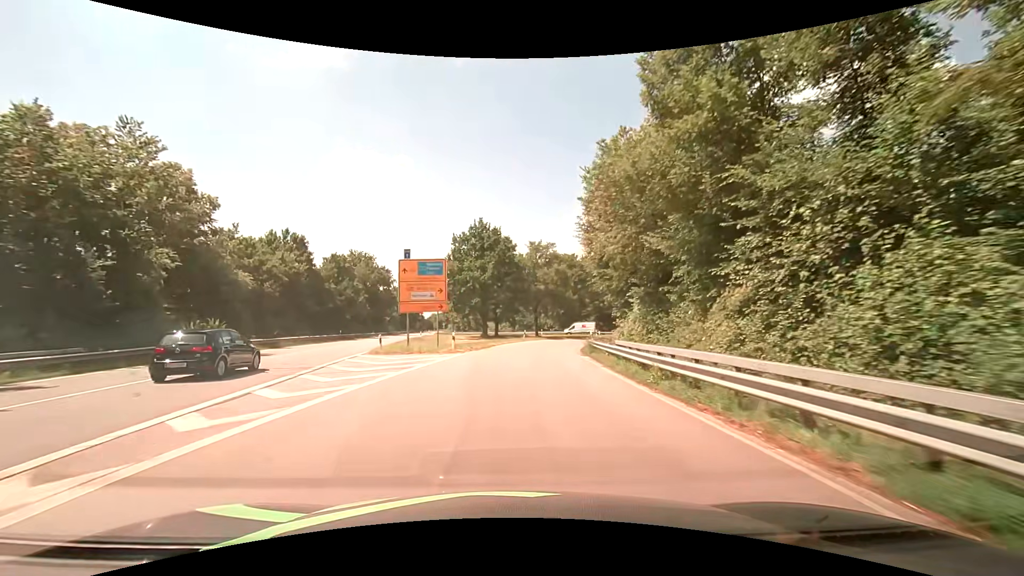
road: primary_link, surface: asphalt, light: Day
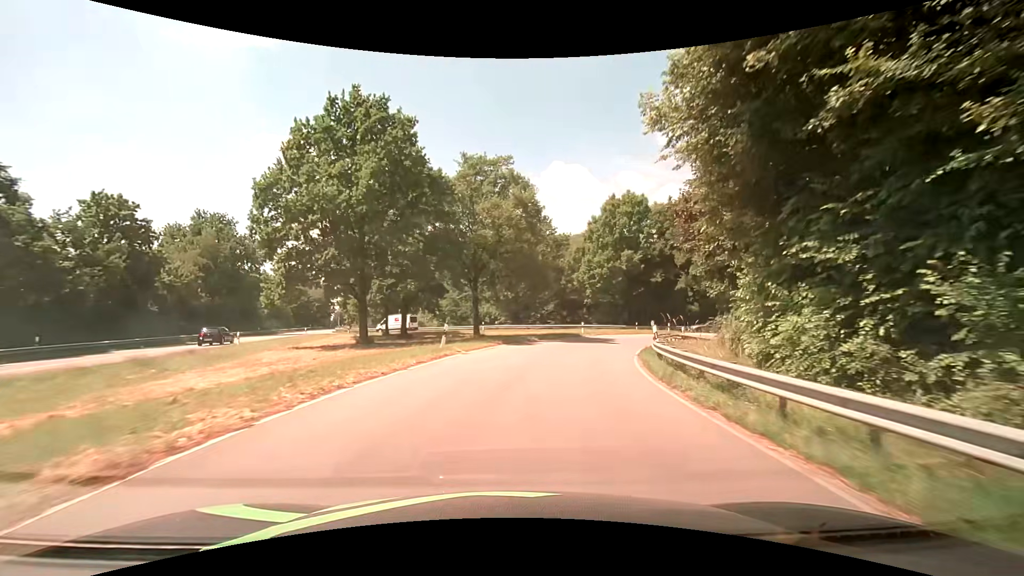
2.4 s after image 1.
(+1.6, +32.6) m; +7°
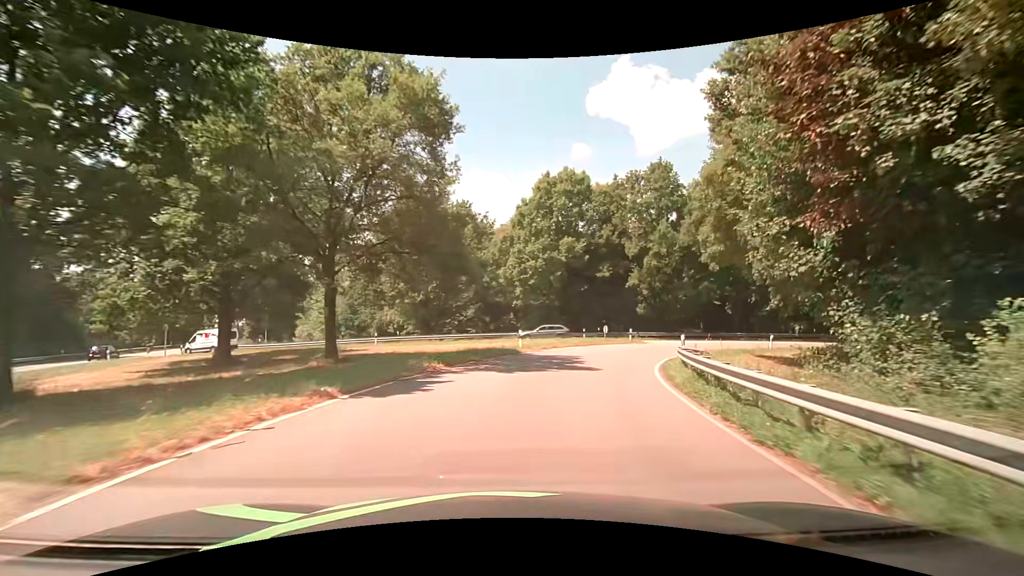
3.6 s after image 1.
(+1.0, +15.0) m; +9°
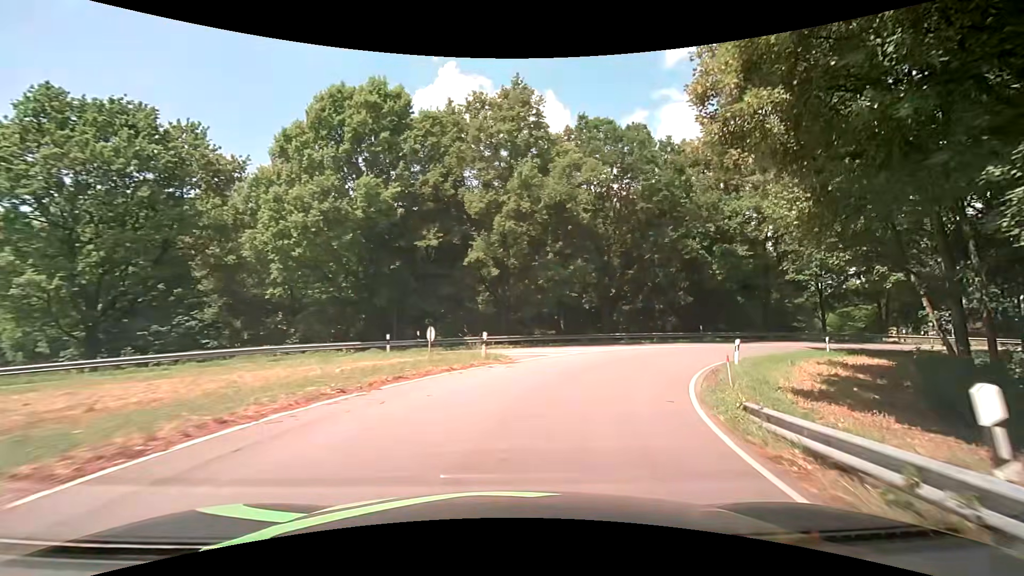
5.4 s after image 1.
(+3.2, +20.3) m; +19°
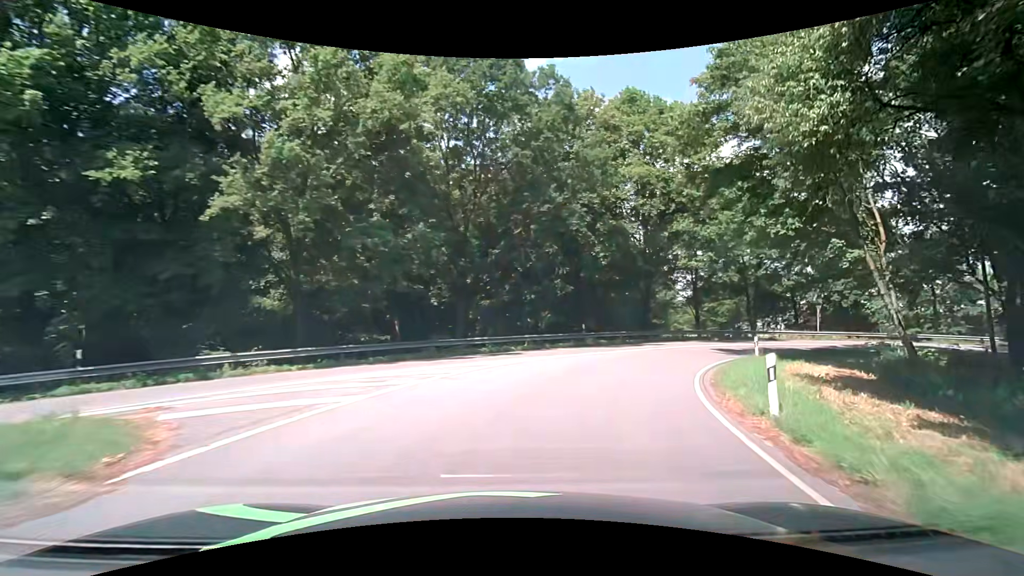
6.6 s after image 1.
(+1.9, +12.5) m; +17°
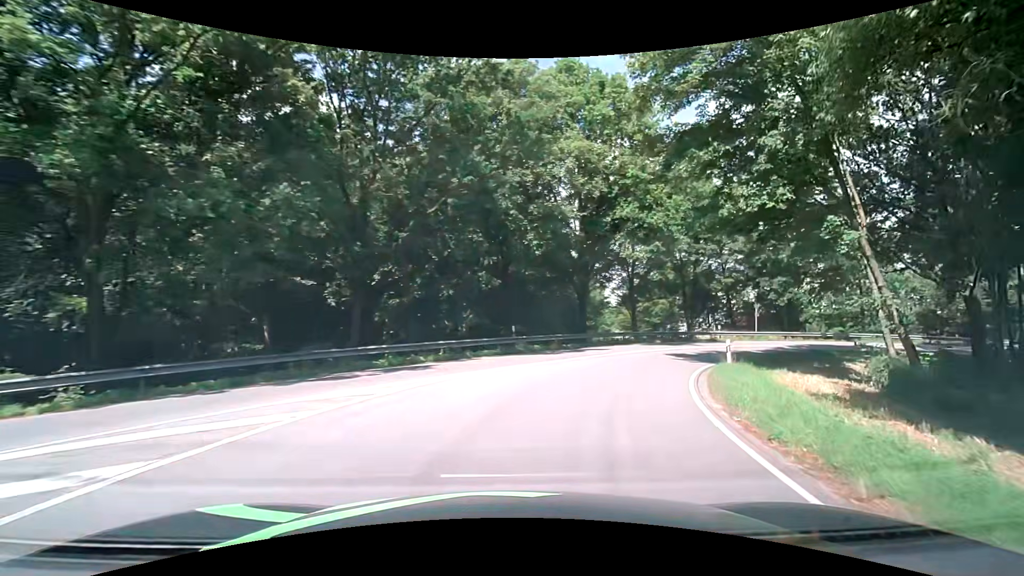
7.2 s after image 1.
(+0.5, +6.1) m; +8°
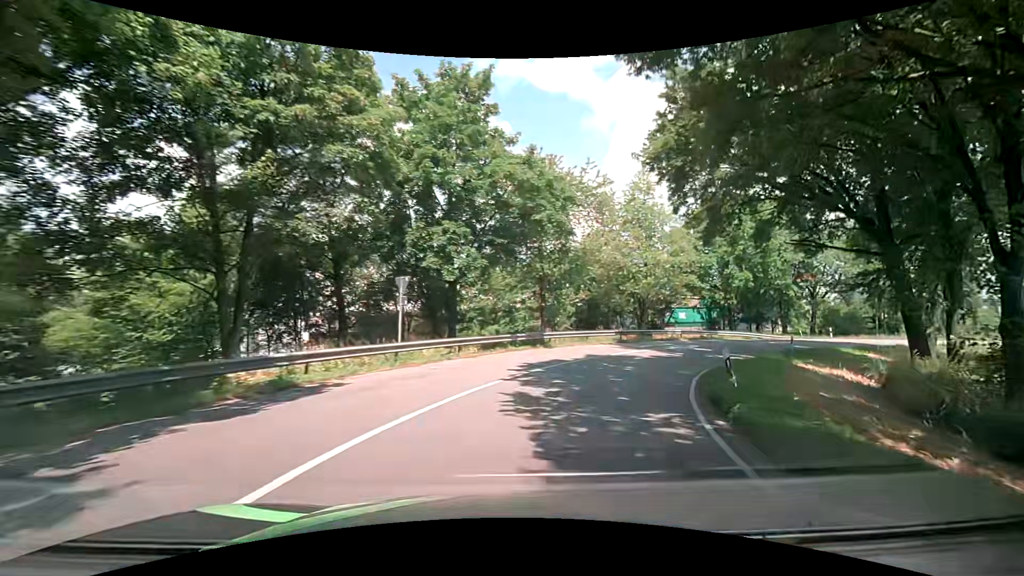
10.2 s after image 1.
(+12.0, +29.4) m; +43°
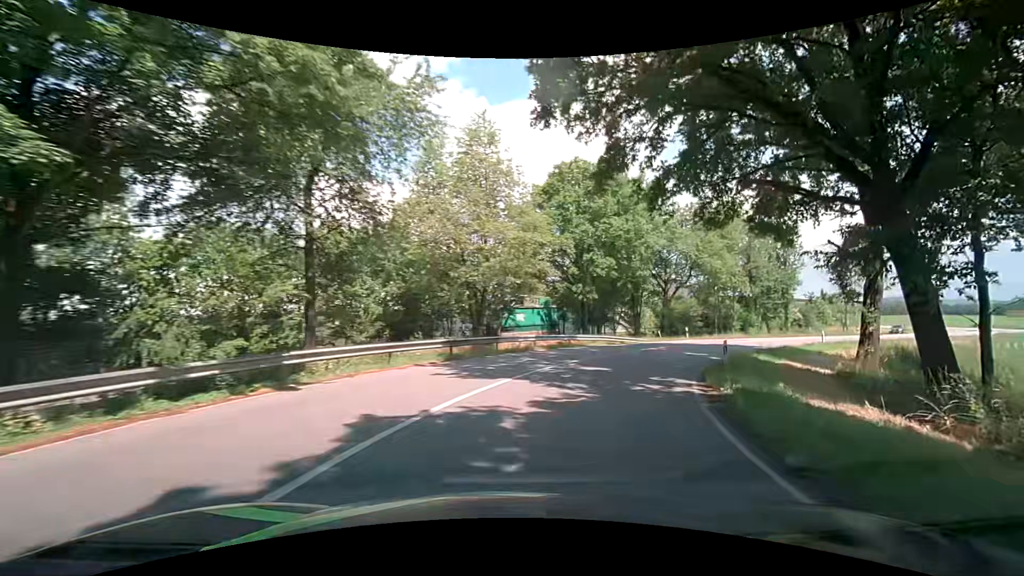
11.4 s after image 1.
(+2.5, +13.9) m; +20°
(+1, +10) (+5, +19) (+10, +28) (+17, +35) (+24, +42) (+32, +48) (+40, +54) (+48, +60) (+56, +66) (+64, +72) m
